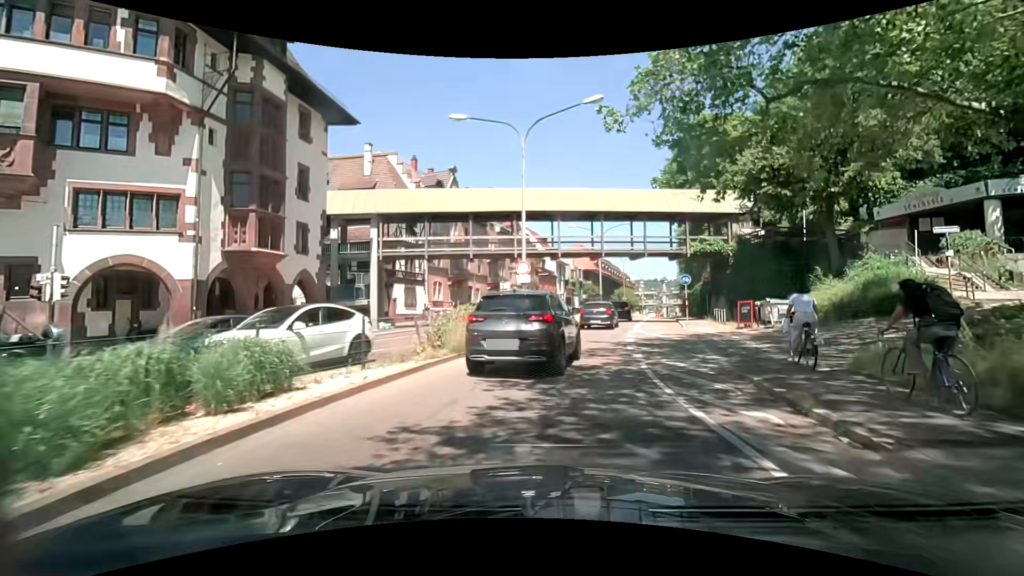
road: primary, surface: asphalt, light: Day
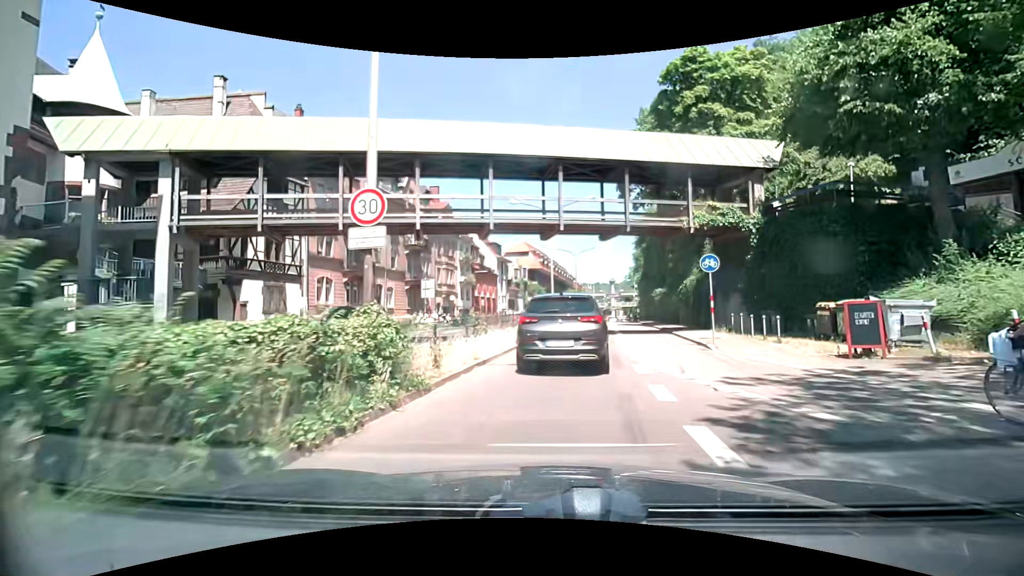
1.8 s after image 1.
(+0.6, +13.8) m; +6°
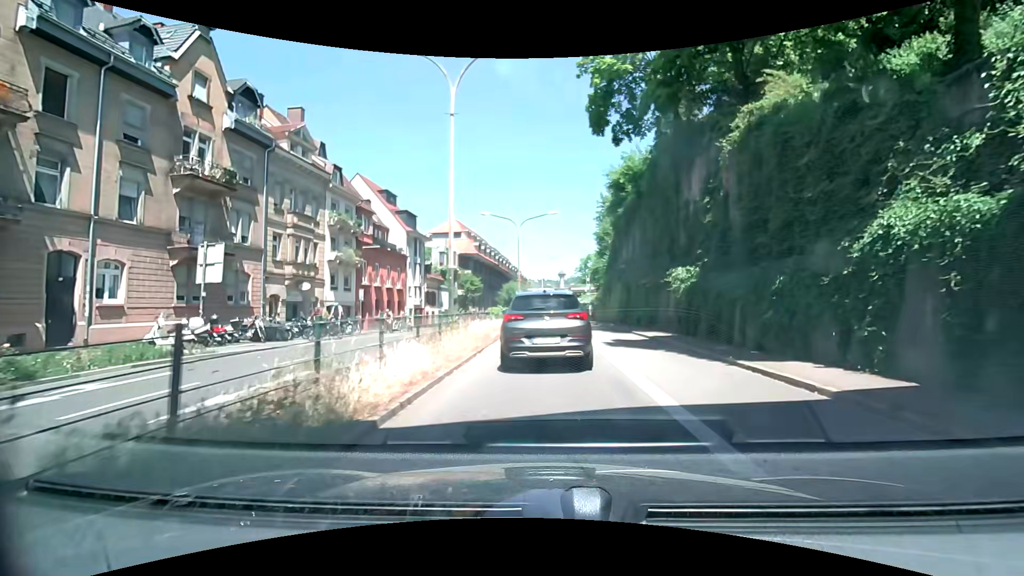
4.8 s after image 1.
(+1.5, +23.0) m; +7°
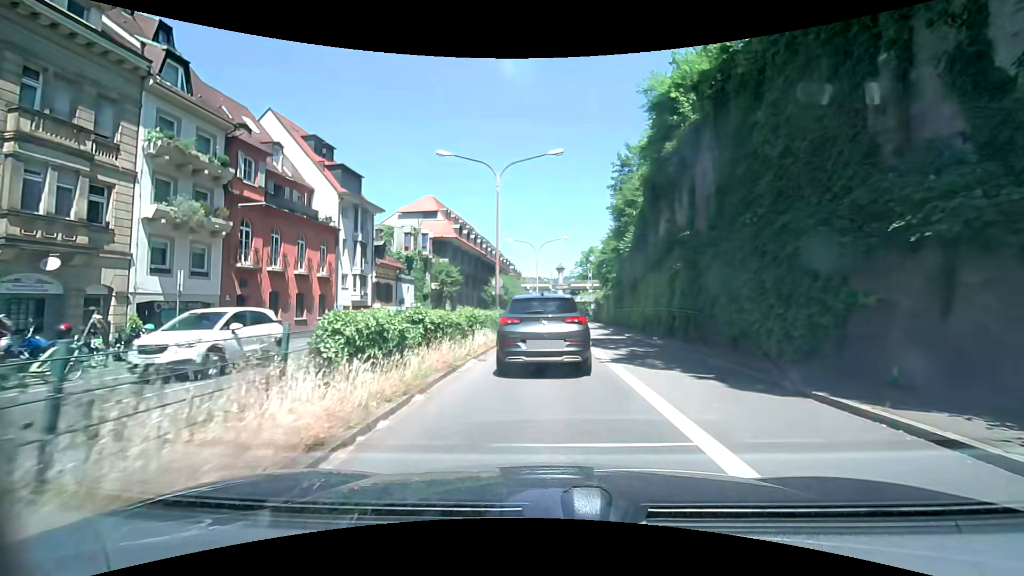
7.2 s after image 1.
(-0.5, +17.0) m; 0°
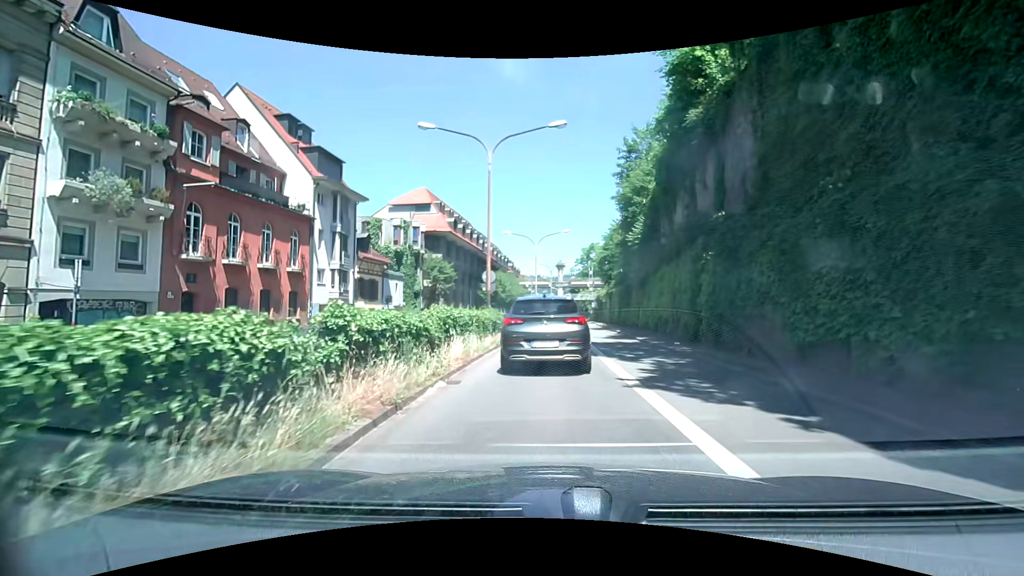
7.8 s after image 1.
(-0.1, +4.0) m; 0°
